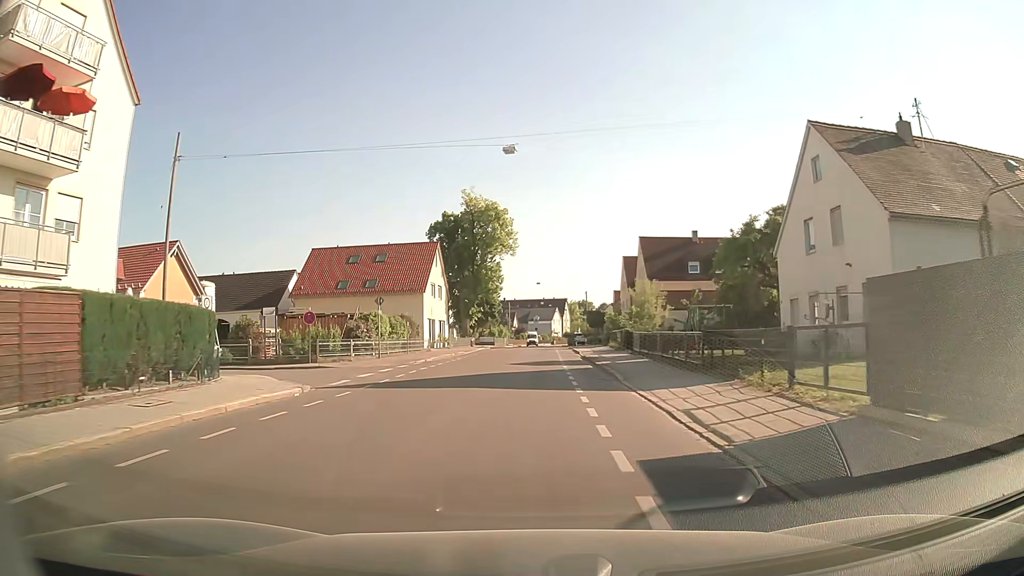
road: tertiary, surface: asphalt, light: Day
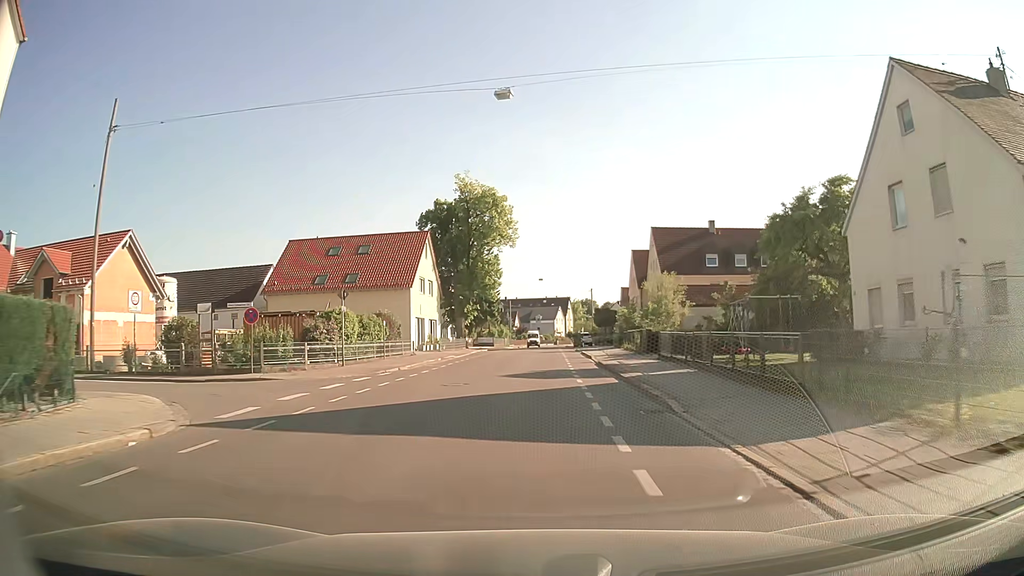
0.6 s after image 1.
(-0.1, +6.9) m; -1°
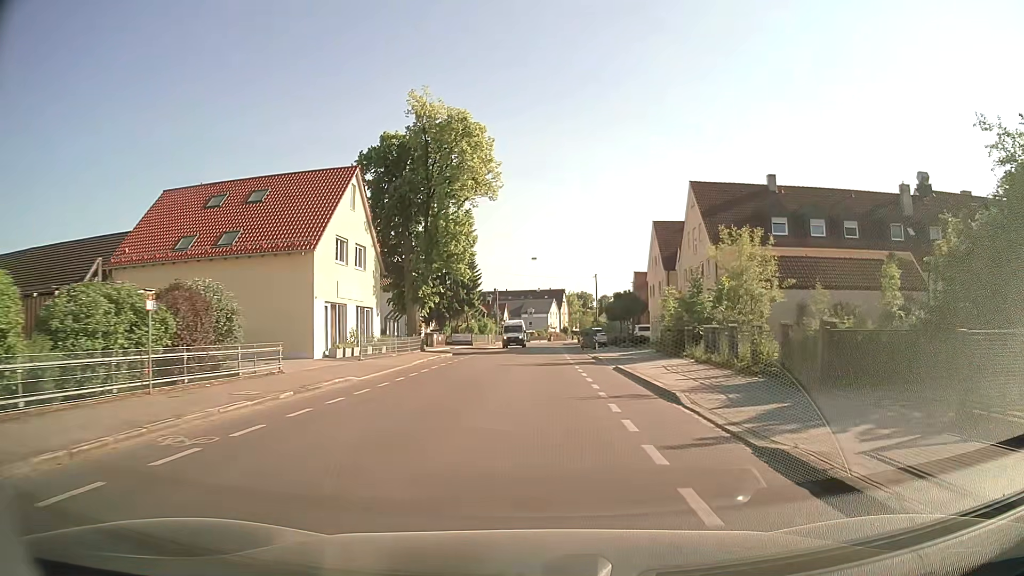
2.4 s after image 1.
(0.0, +21.0) m; +1°
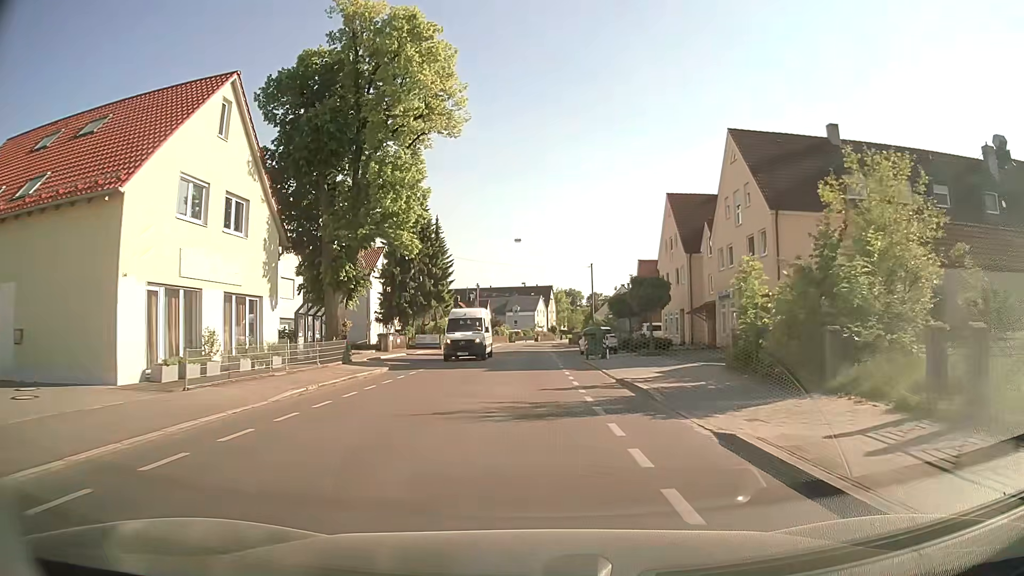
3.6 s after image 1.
(0.0, +14.1) m; 0°
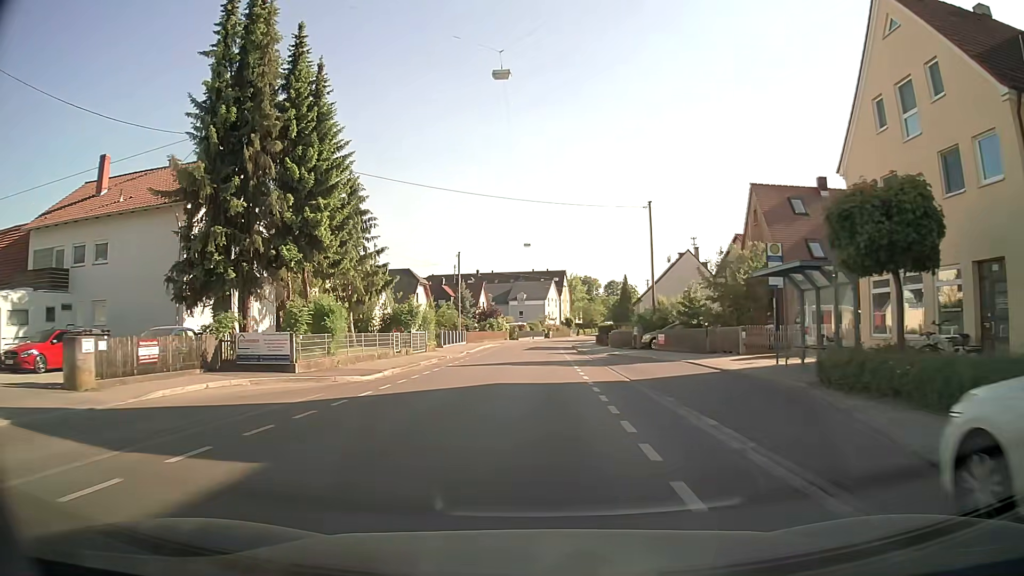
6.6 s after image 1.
(-0.1, +35.9) m; 0°
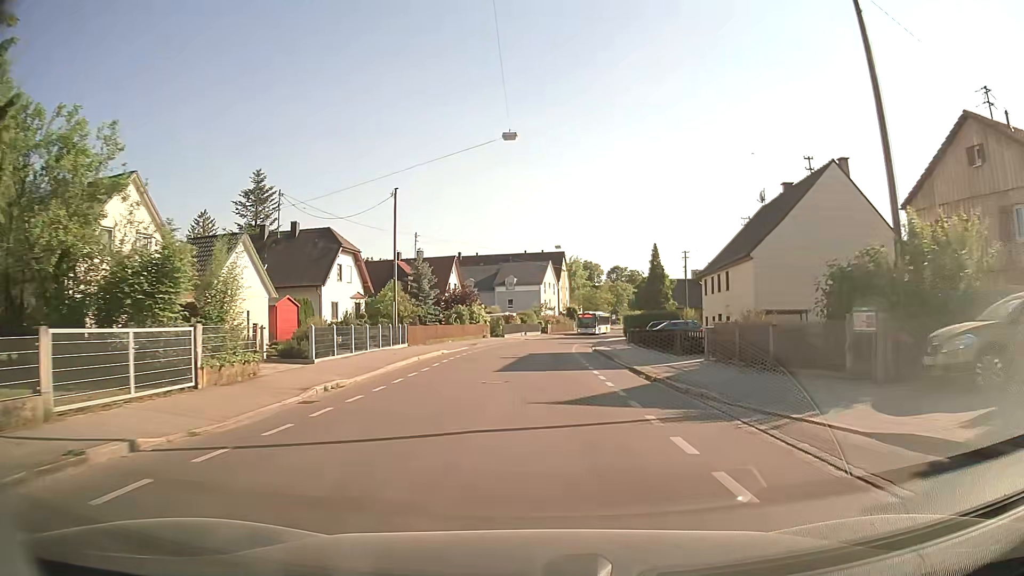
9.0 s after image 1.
(-0.2, +30.1) m; 0°
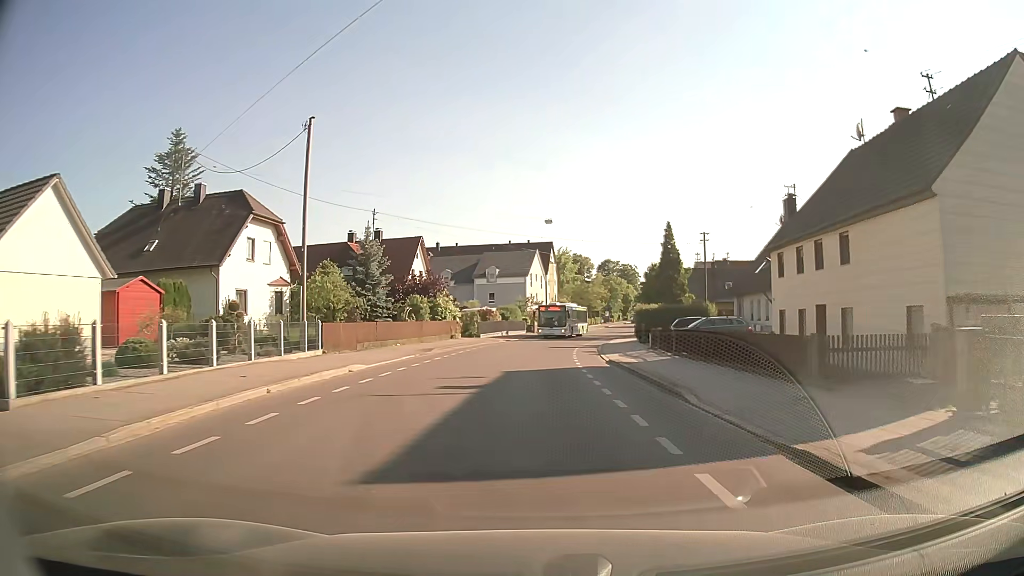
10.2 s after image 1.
(+0.1, +14.1) m; +1°
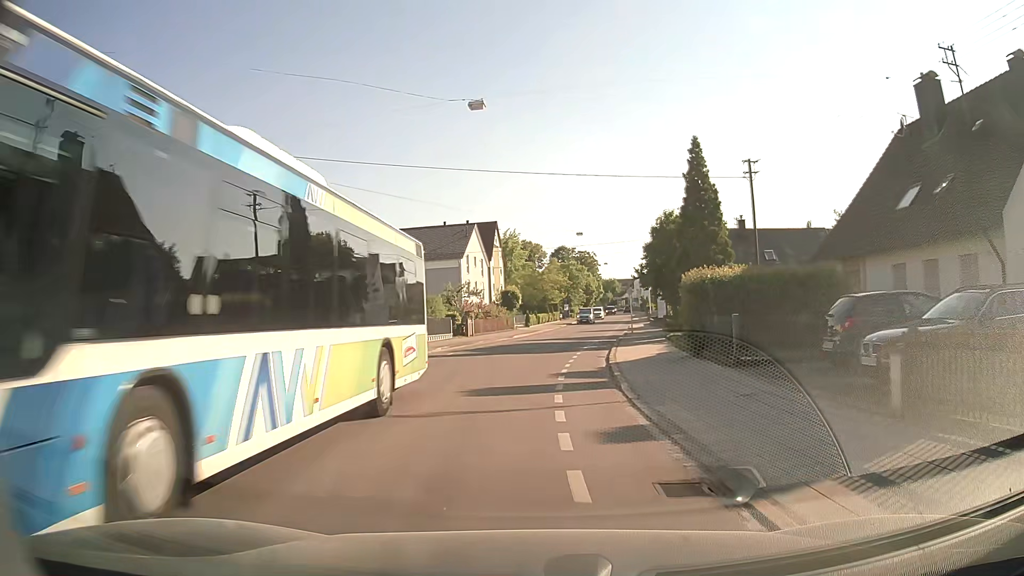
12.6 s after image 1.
(+1.1, +25.8) m; +4°
(0, +10) (0, +20) (+1, +30) (+3, +40) (+4, +50) (+6, +60) (+8, +69) (+9, +79) (+11, +89) (+12, +99) m
